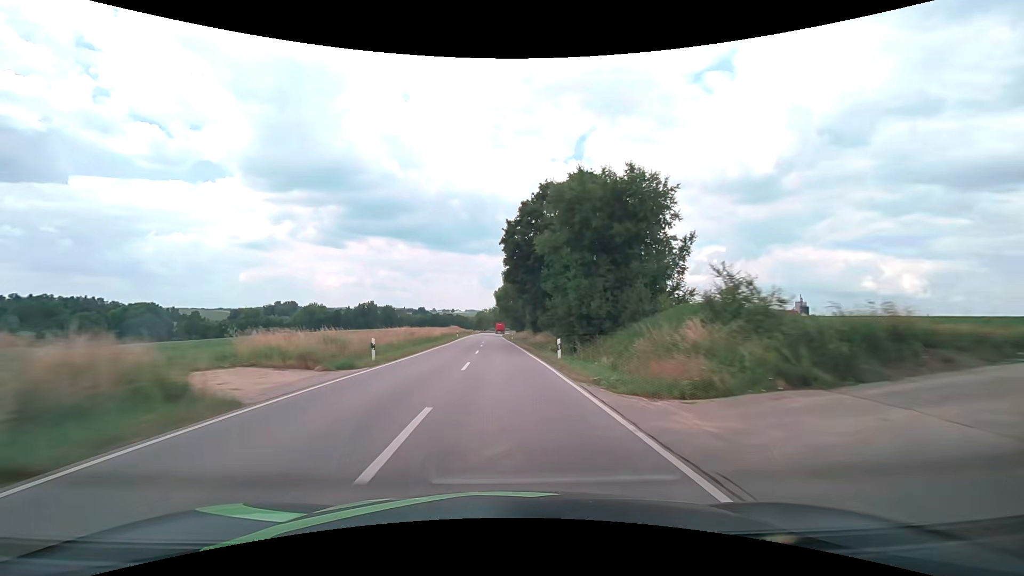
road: secondary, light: Day
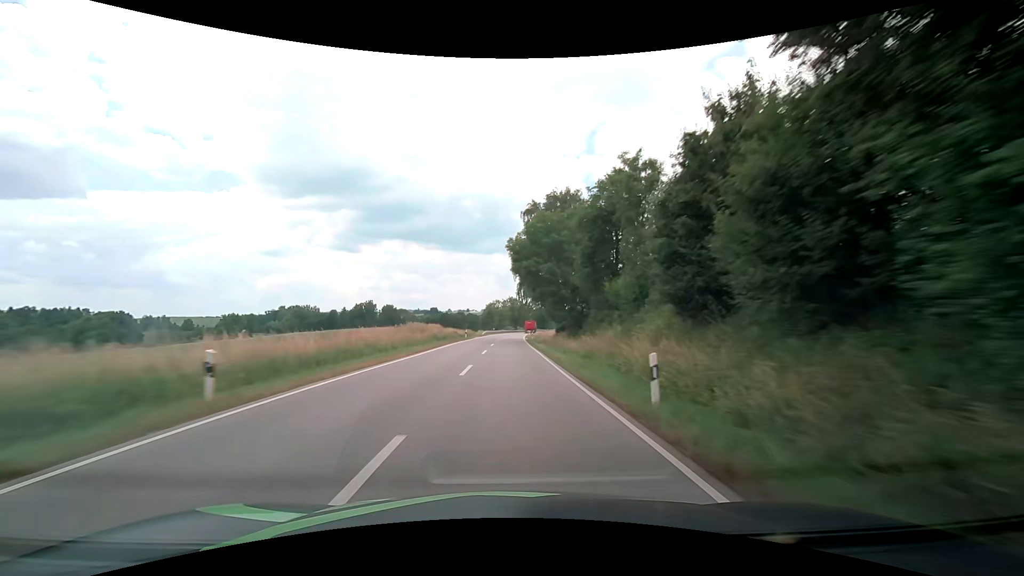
(-1.1, +62.5) m; -2°
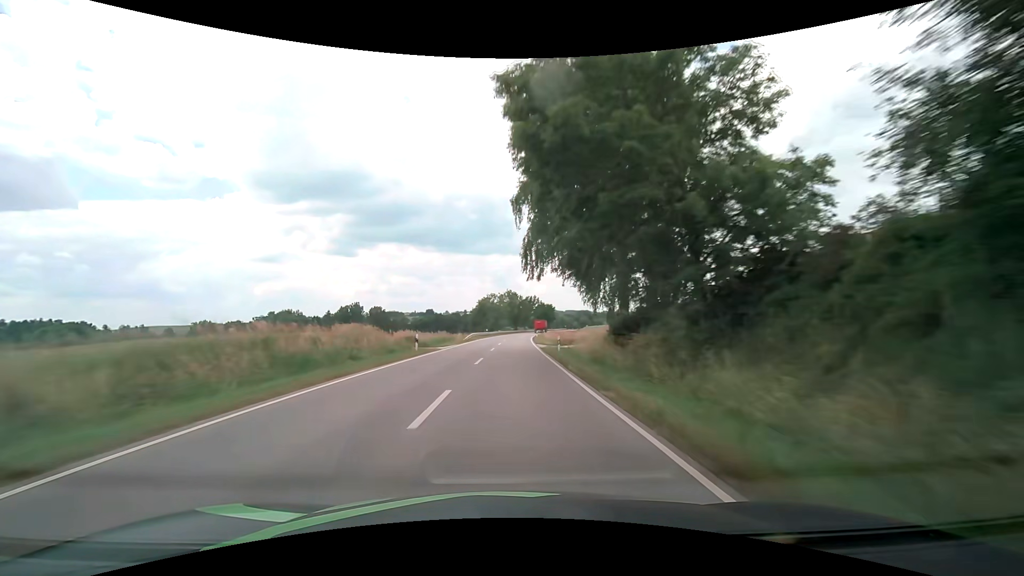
(0.0, +31.4) m; 0°
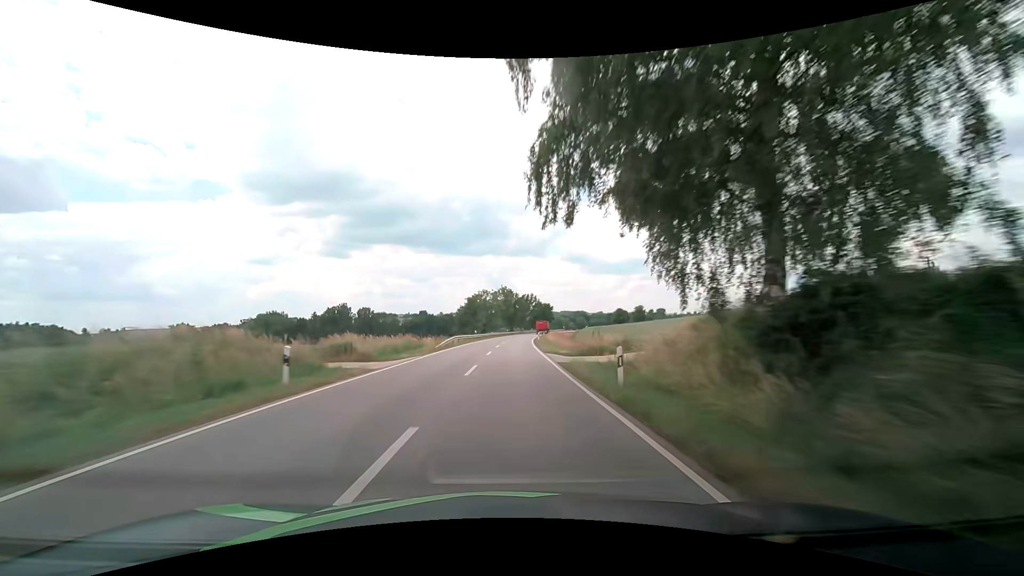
(0.0, +15.7) m; 0°
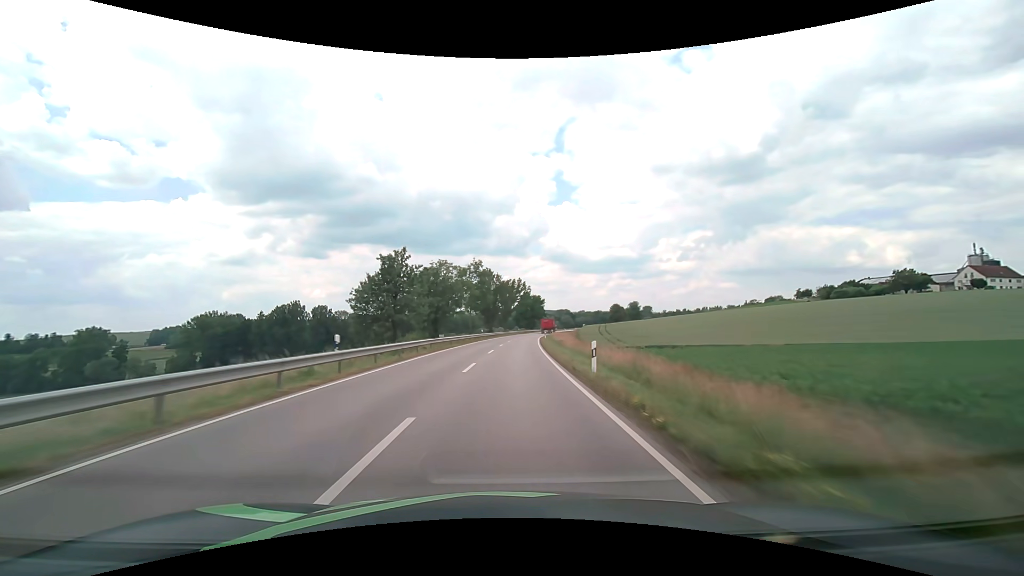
(+1.0, +47.3) m; +2°
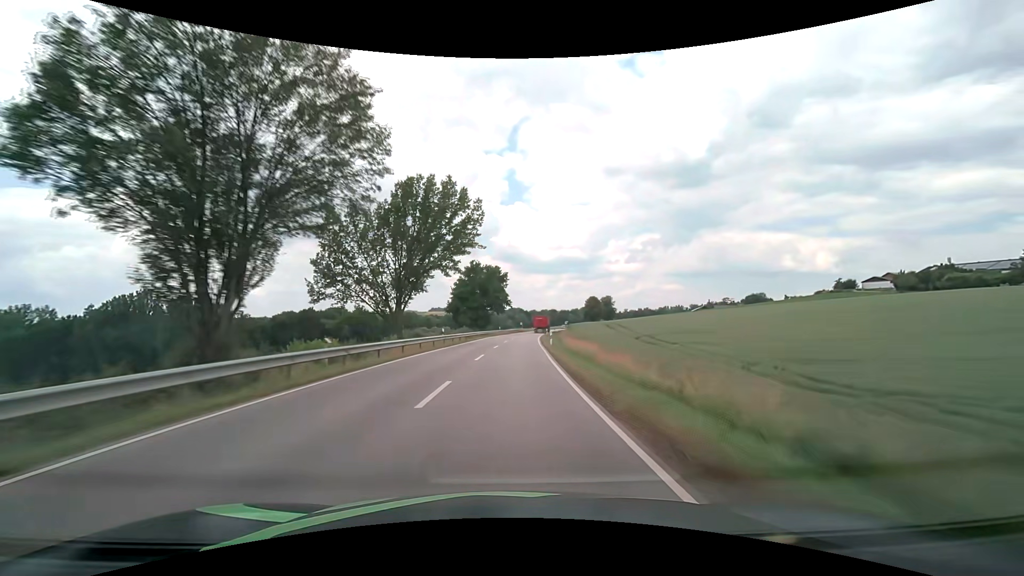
(+3.6, +78.8) m; +6°
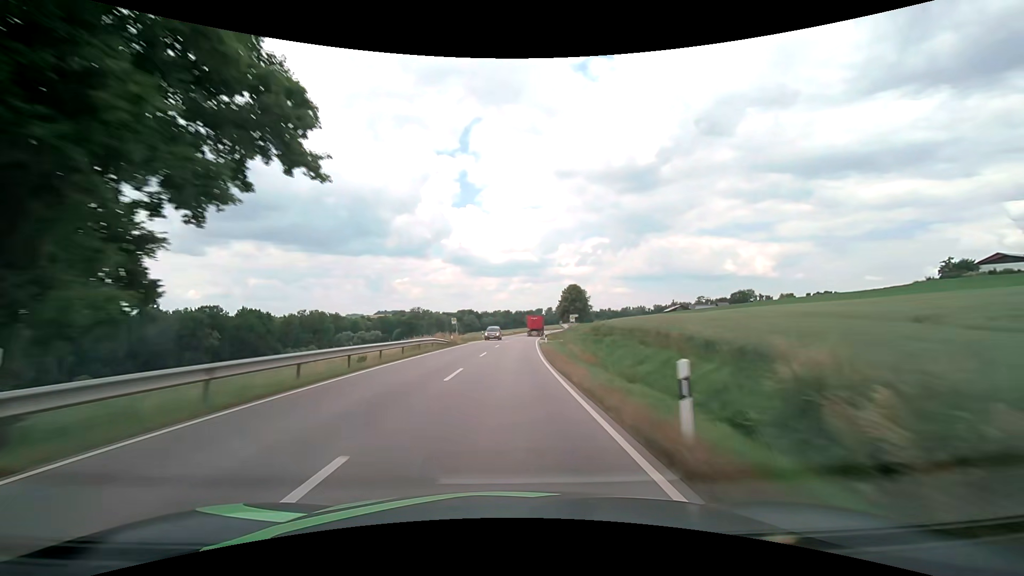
(+3.9, +78.8) m; +5°
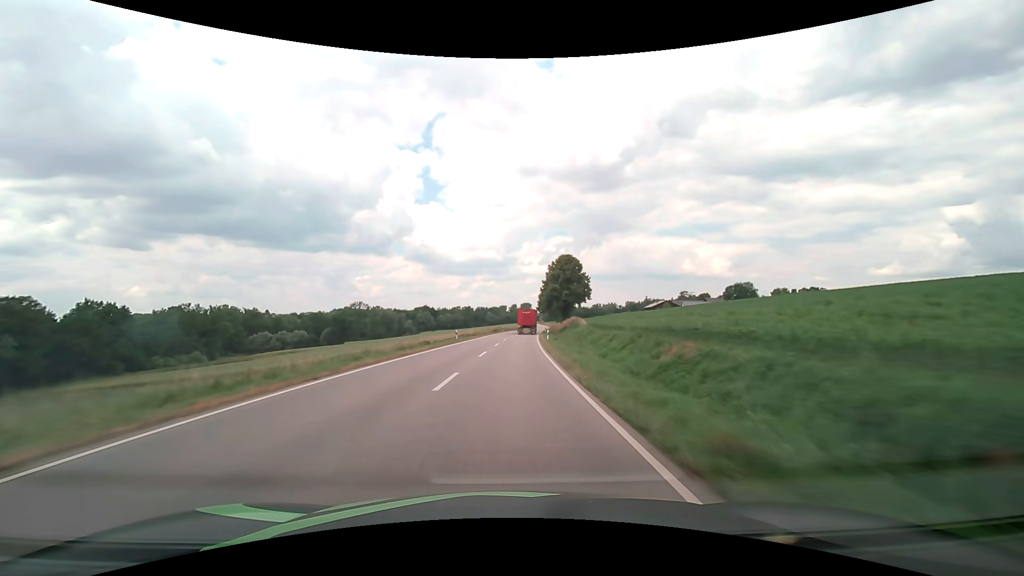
(+2.4, +62.5) m; +4°
(0, +10) (0, +20) (0, +30) (+1, +40) (+1, +50) (+2, +60) (+3, +70) (+3, +80) (+4, +90) (+5, +100) m
